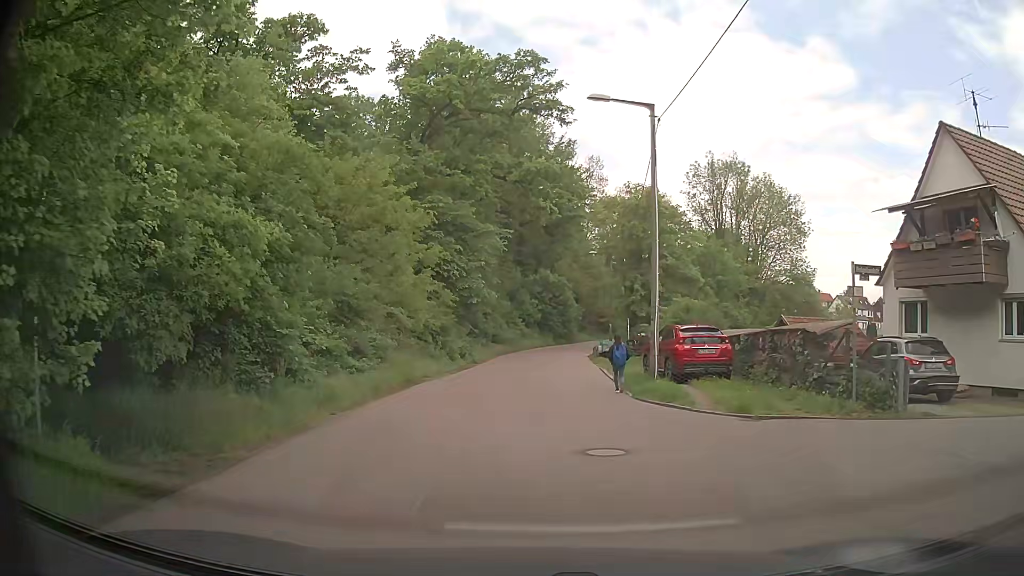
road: residential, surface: asphalt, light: Day
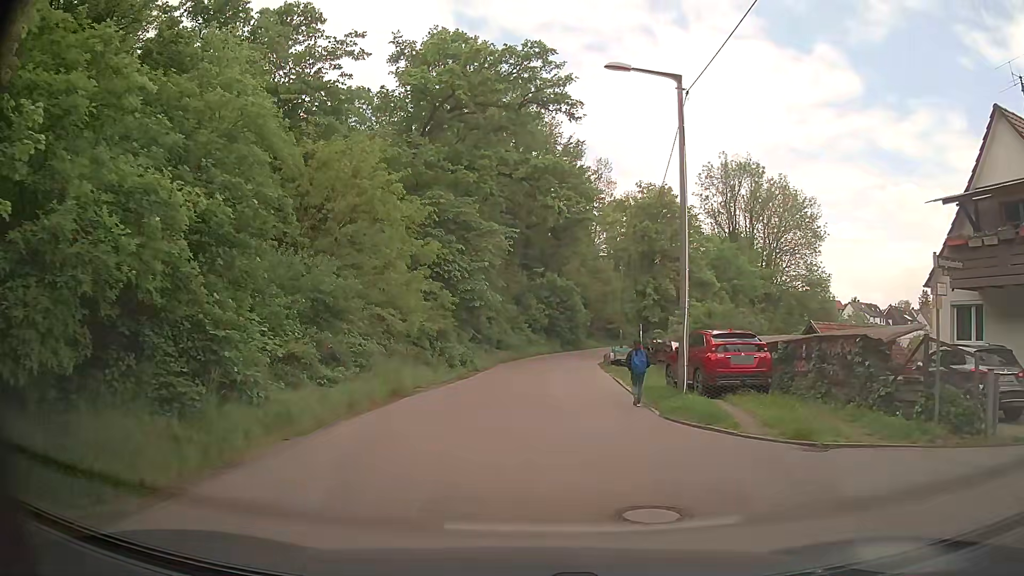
(-0.1, +2.7) m; -2°
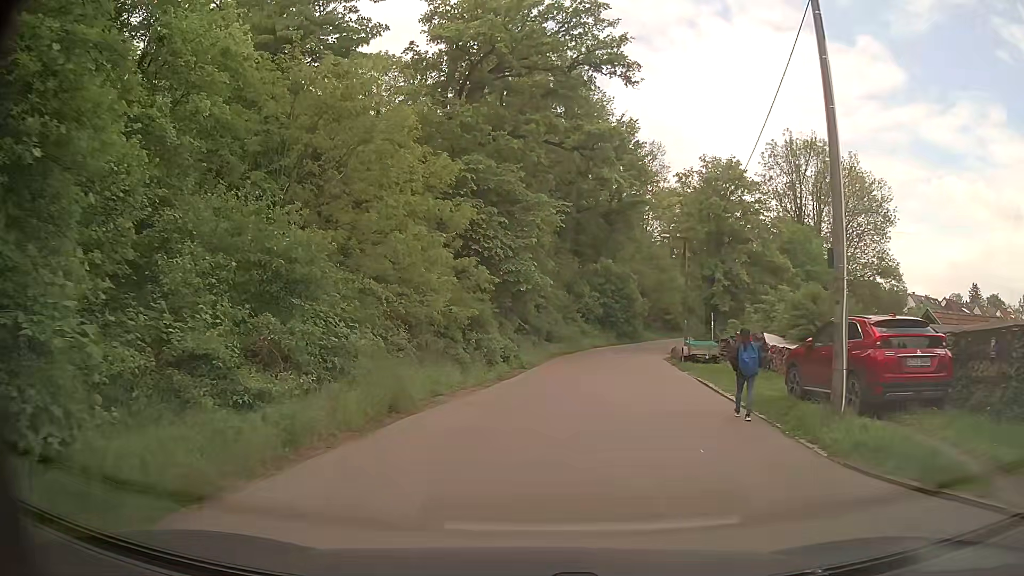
(-0.2, +5.8) m; -4°
(0, +10) (+1, +20) (+3, +30) (+5, +40) (+7, +49) (+10, +59) (+14, +68) (+19, +77) (+23, +86) (+27, +95) m
